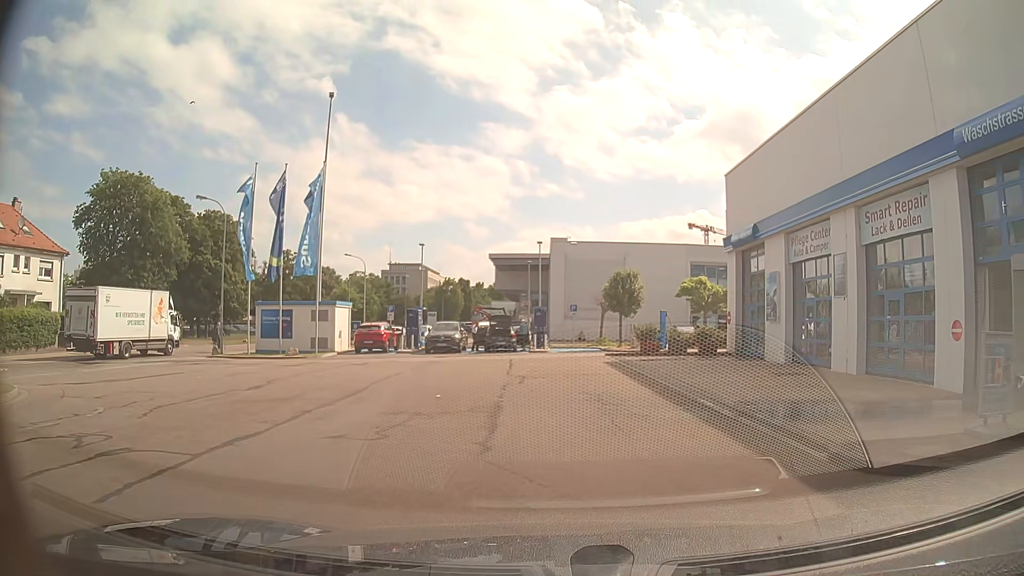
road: service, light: Day
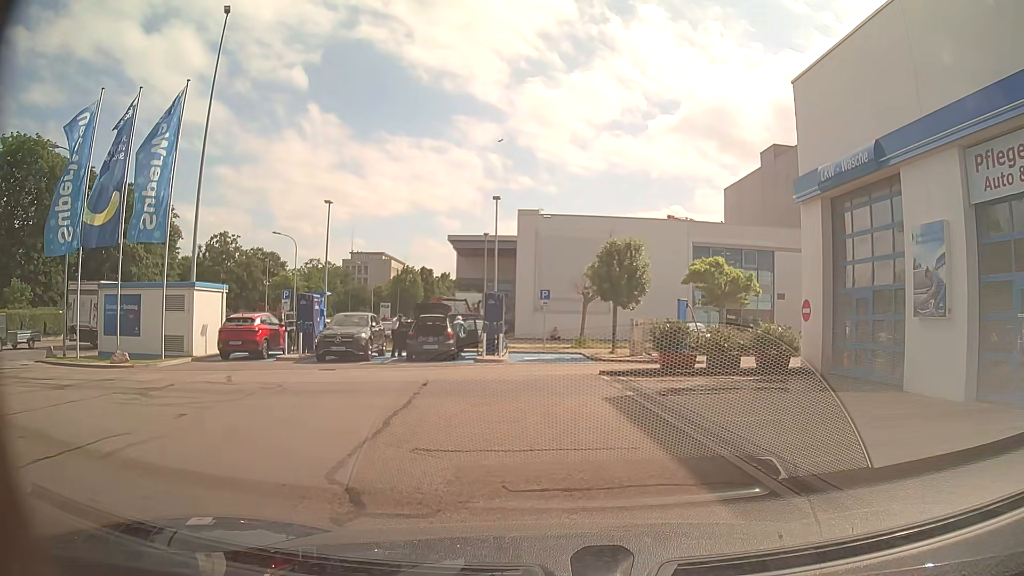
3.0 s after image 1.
(+0.1, +12.6) m; +1°
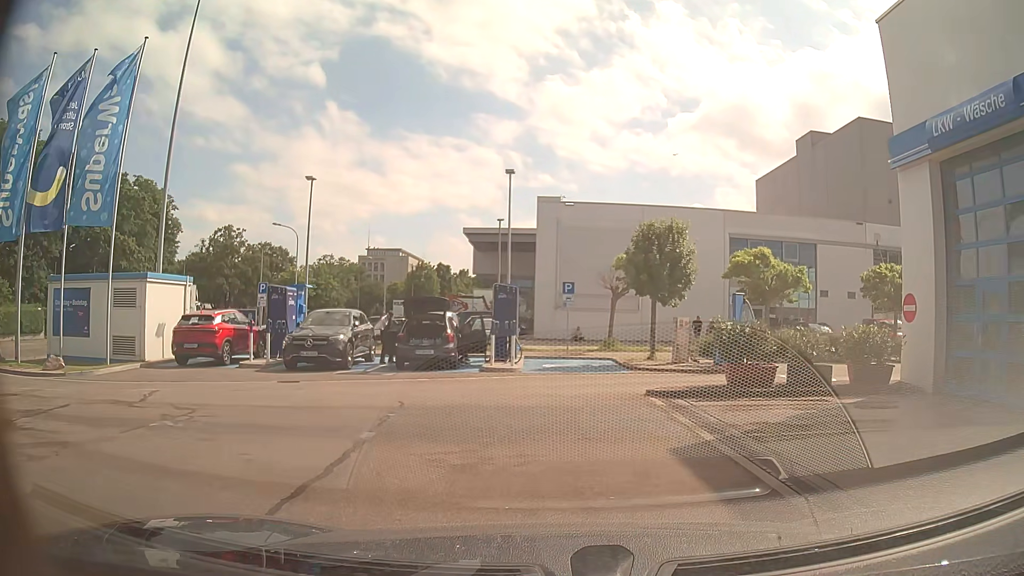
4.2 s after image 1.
(0.0, +4.6) m; -2°
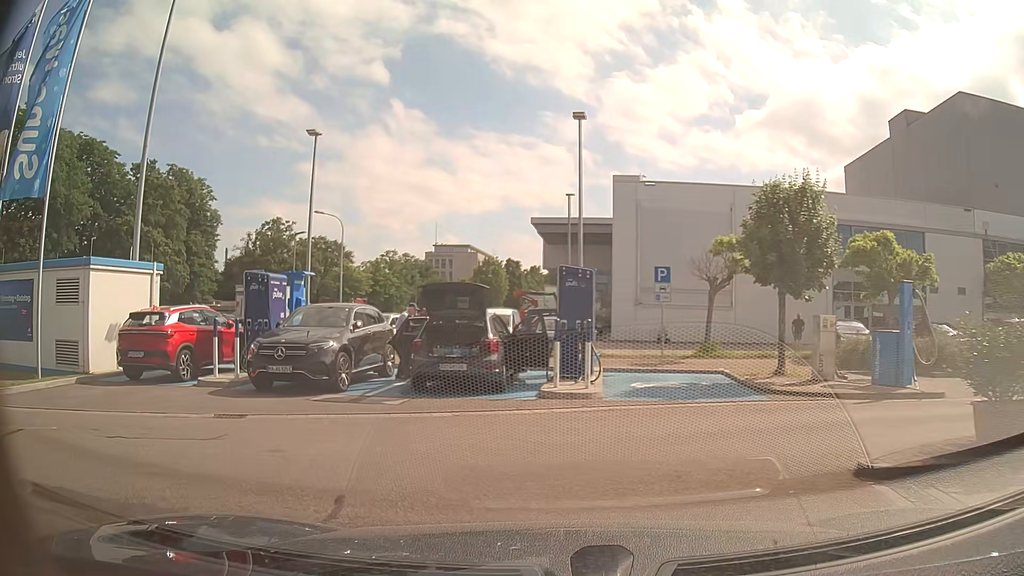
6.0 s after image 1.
(-0.1, +6.1) m; -6°
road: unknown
